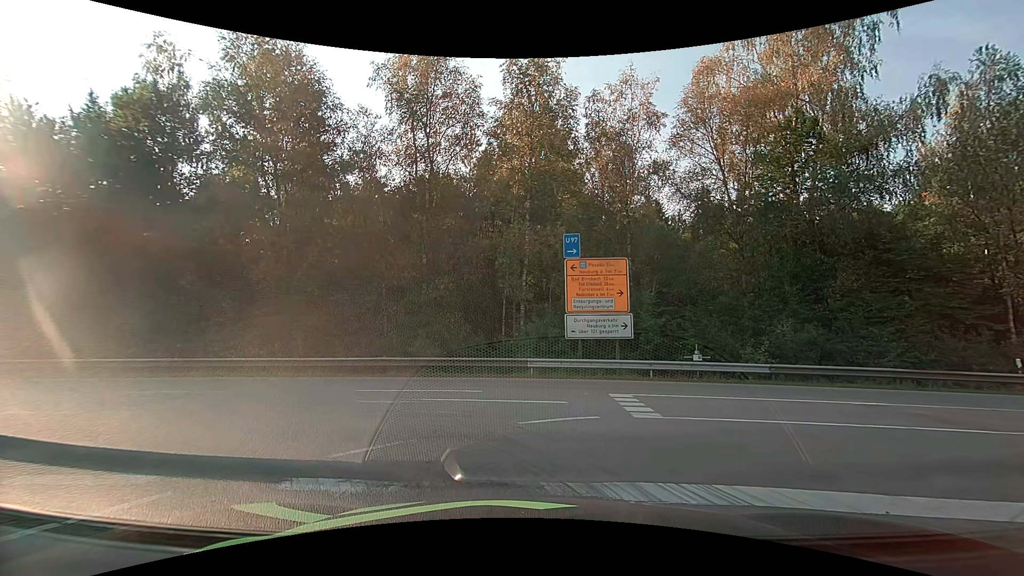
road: motorway_link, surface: asphalt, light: Day
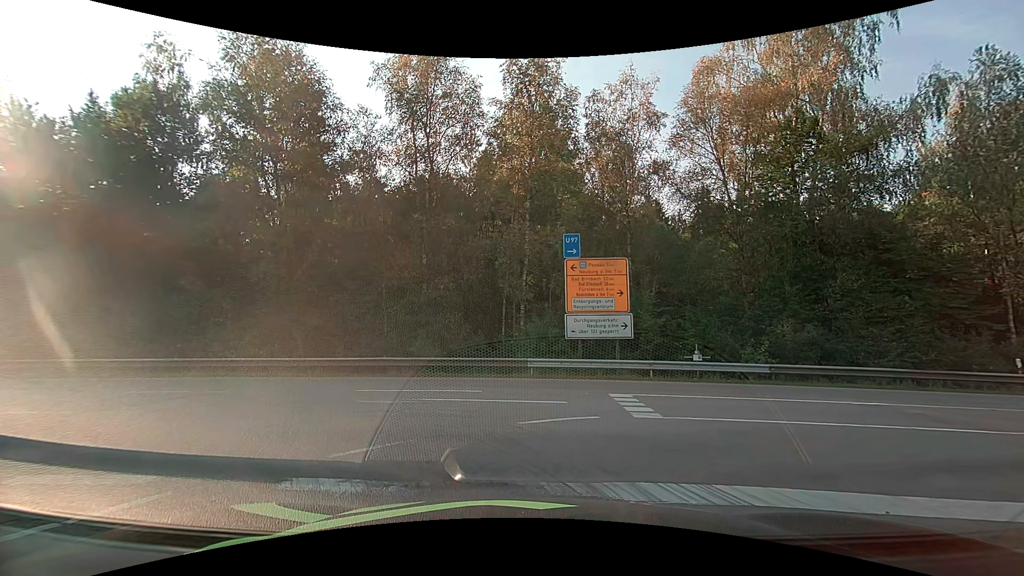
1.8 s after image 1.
(0.0, 0.0) m; 0°
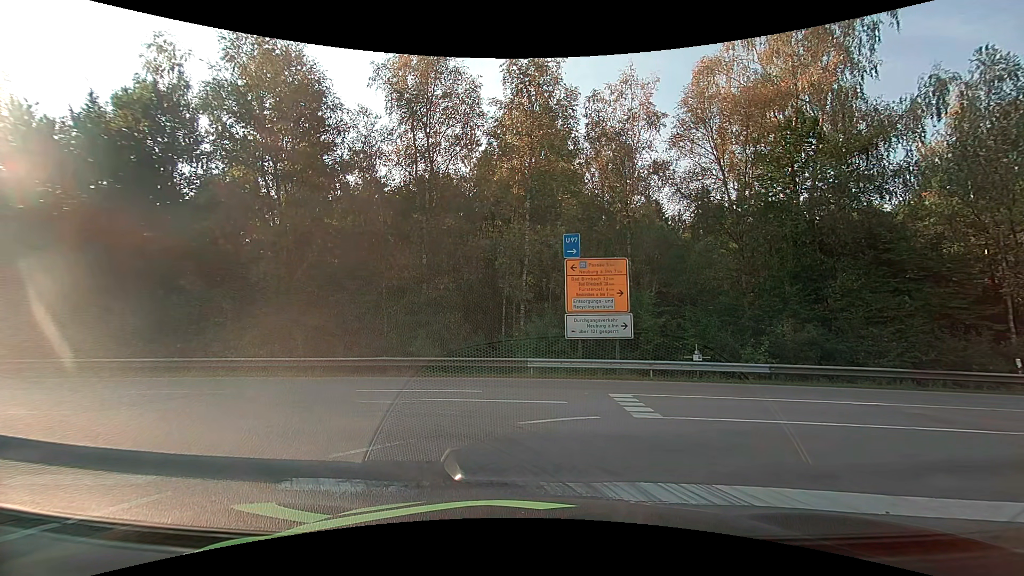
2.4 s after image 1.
(0.0, 0.0) m; 0°
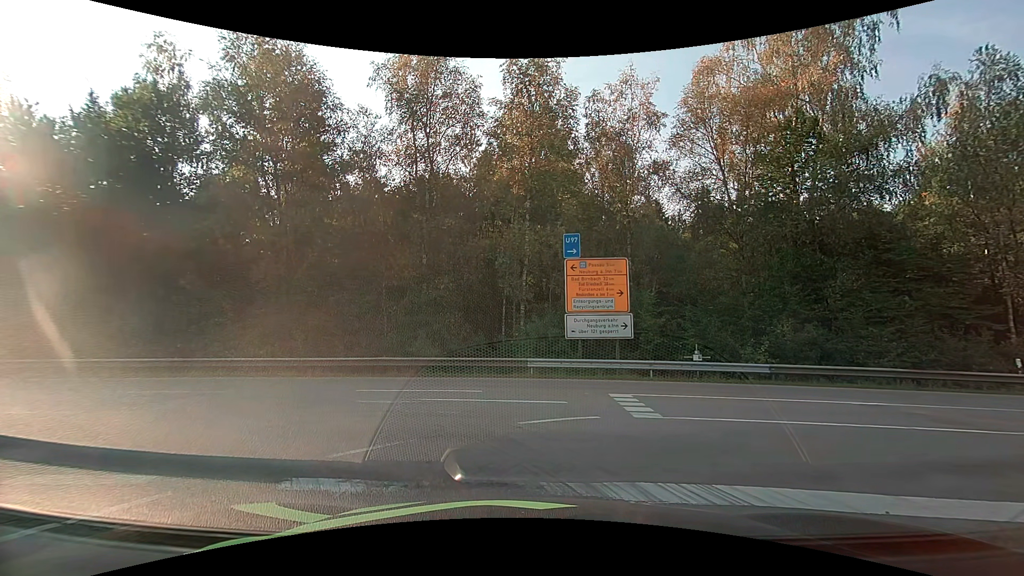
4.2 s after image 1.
(0.0, 0.0) m; 0°
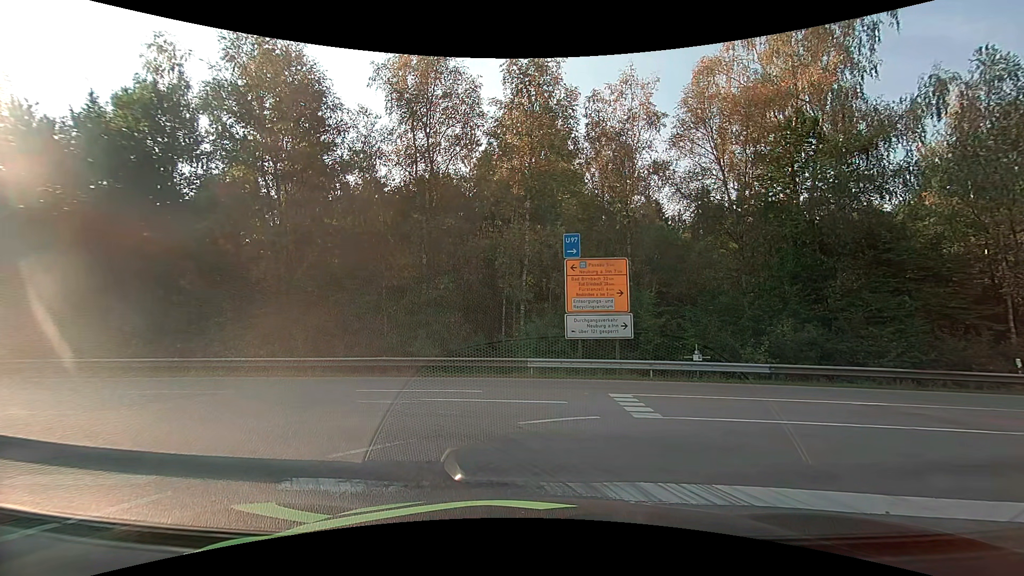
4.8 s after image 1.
(0.0, 0.0) m; 0°
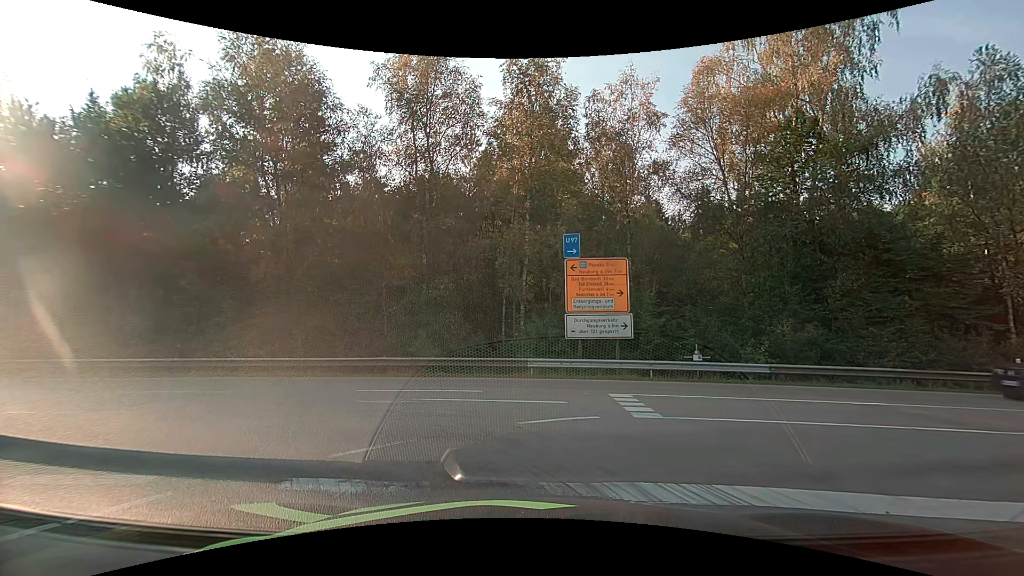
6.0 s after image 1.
(0.0, 0.0) m; 0°
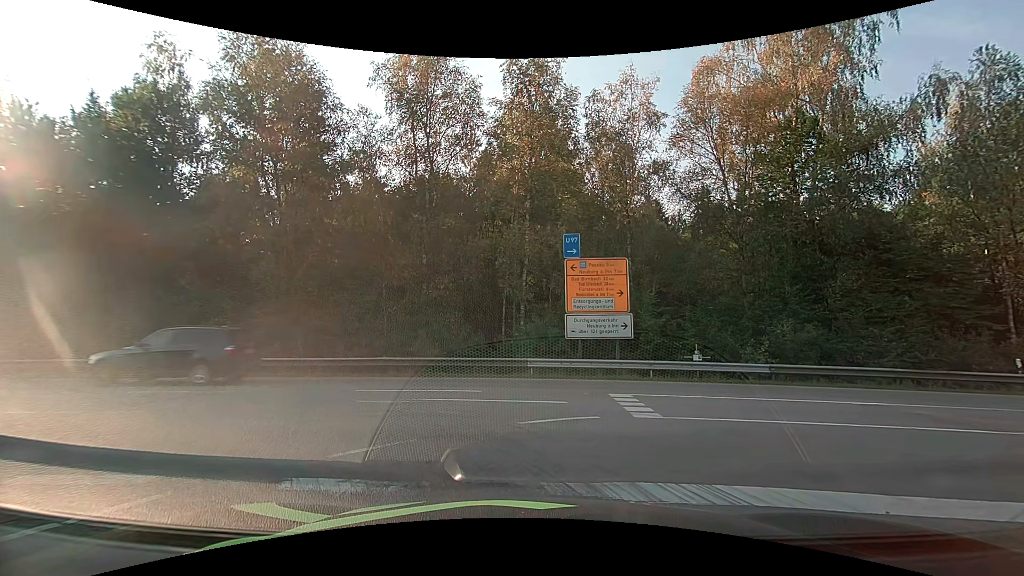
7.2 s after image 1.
(0.0, 0.0) m; 0°
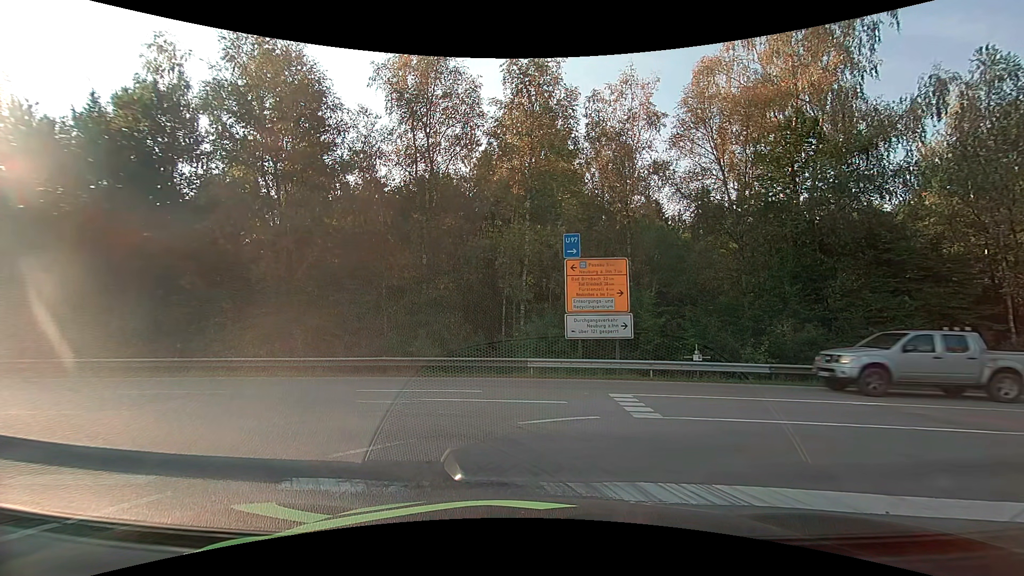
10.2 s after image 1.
(0.0, 0.0) m; 0°
